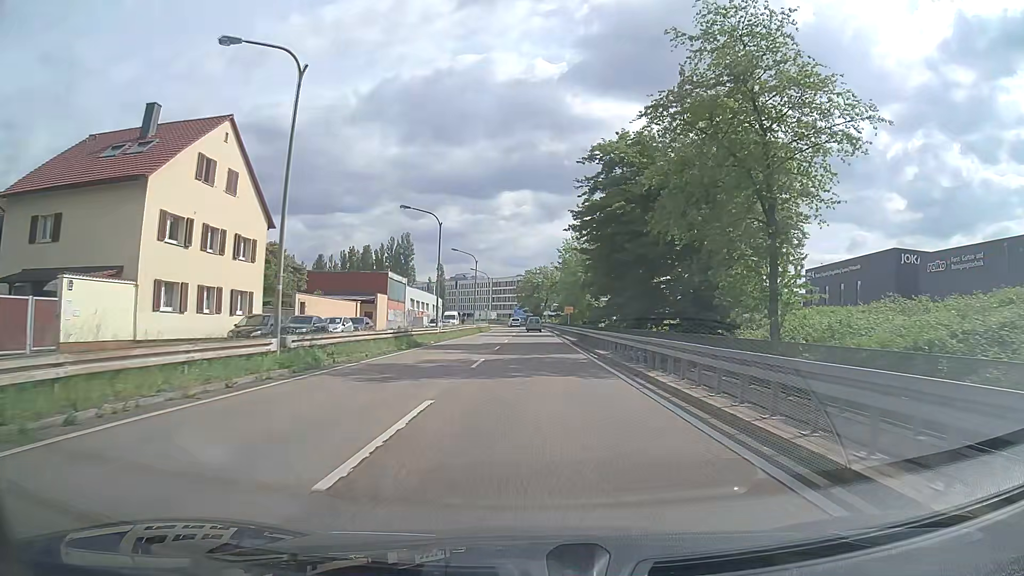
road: trunk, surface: asphalt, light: Day
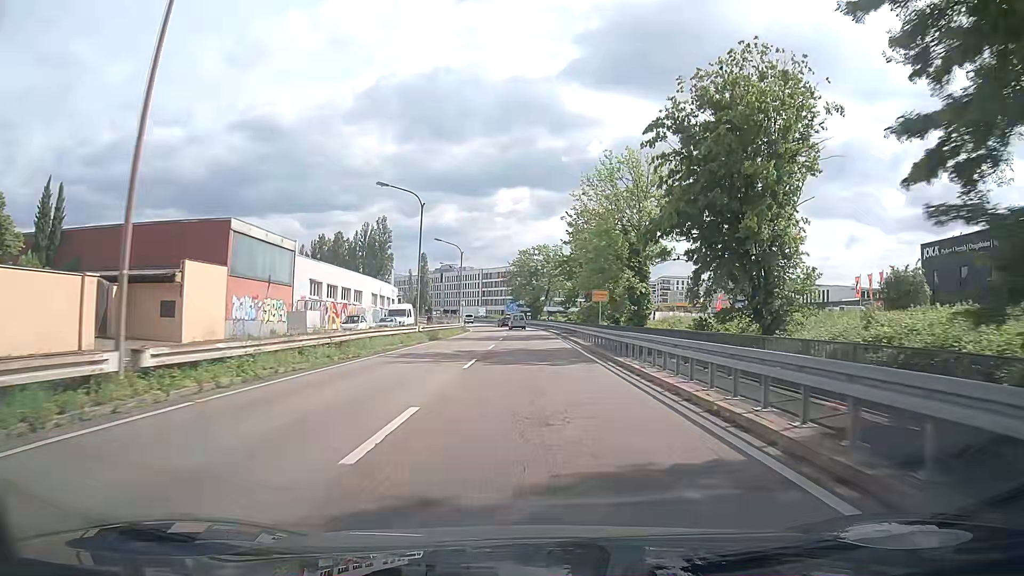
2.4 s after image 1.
(+0.1, +37.2) m; +1°
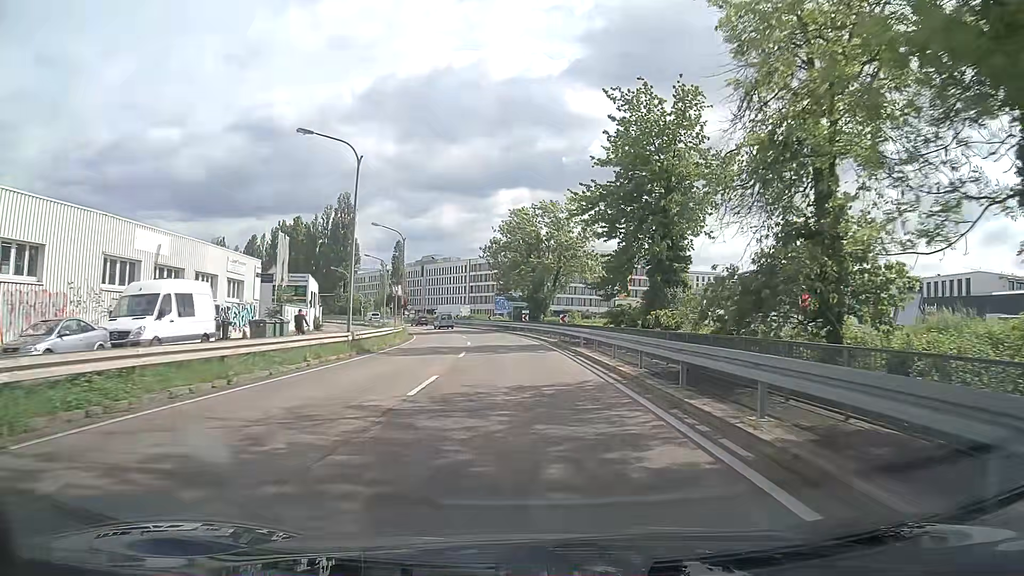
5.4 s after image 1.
(-0.2, +42.0) m; 0°
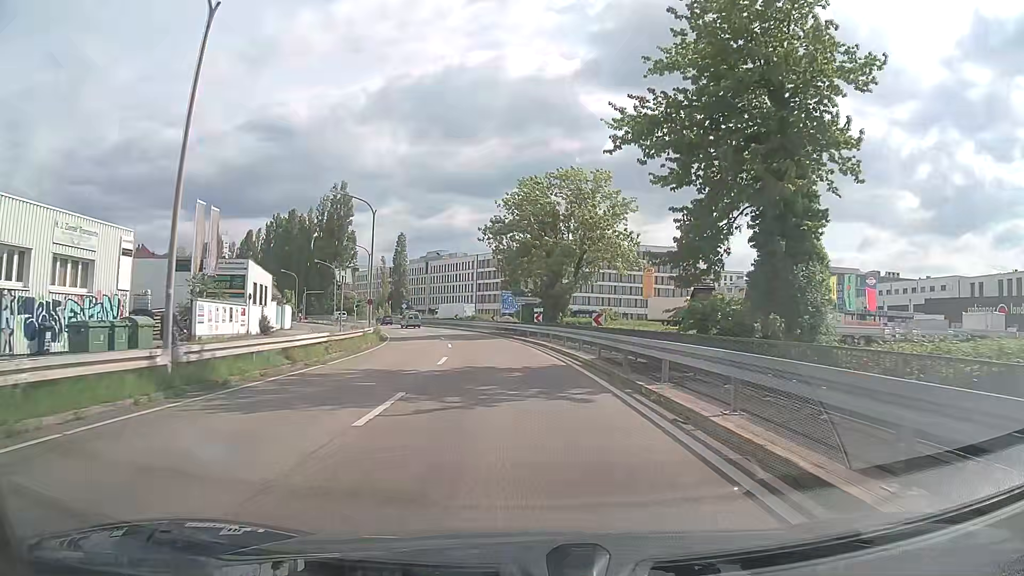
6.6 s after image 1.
(-0.2, +15.4) m; -1°
(0, +10) (-1, +20) (-1, +30) (-3, +40) (-4, +50) (-7, +59) (-9, +69) (-13, +79) (-16, +88) (-20, +97) m
